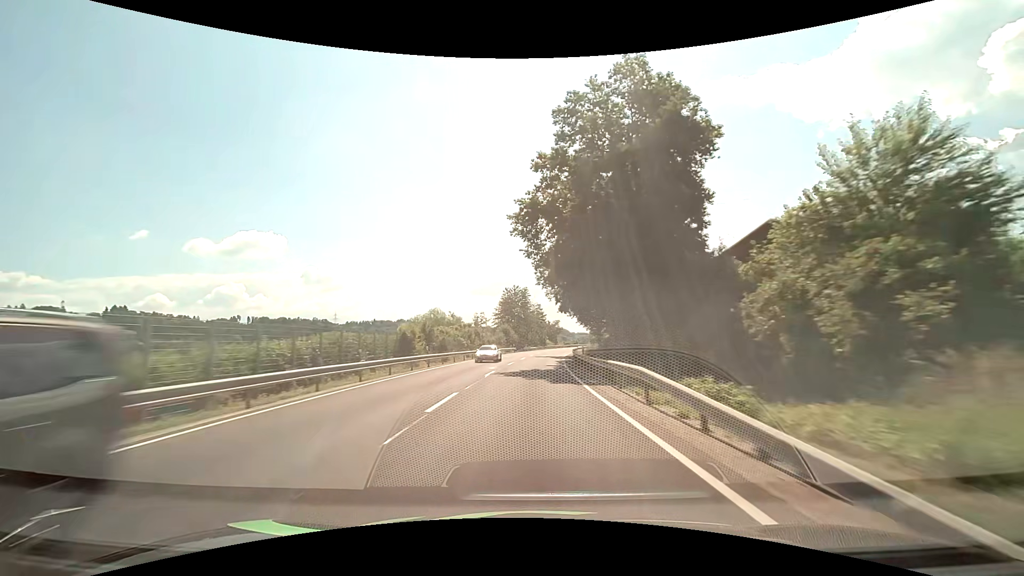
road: primary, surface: asphalt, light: Day
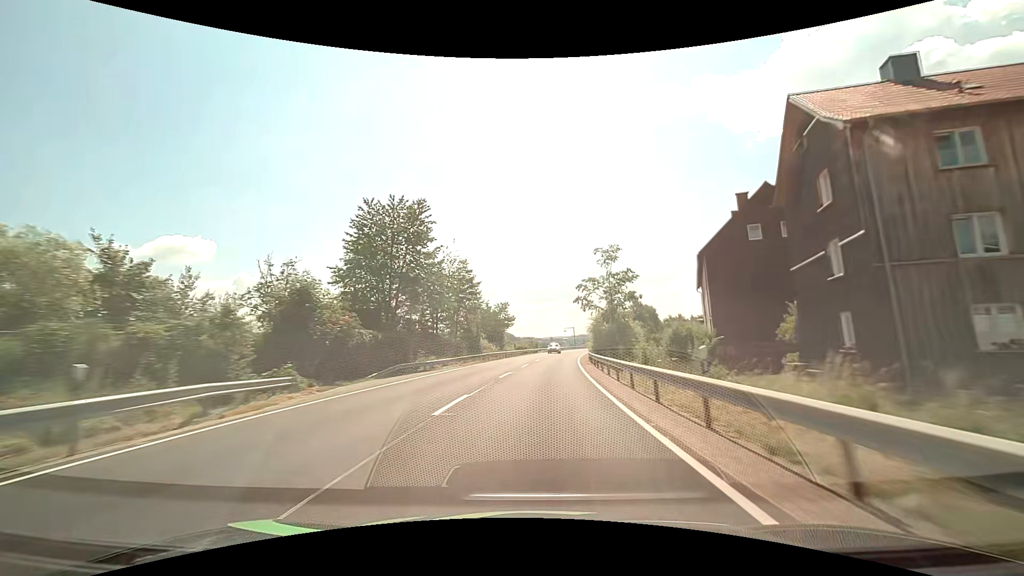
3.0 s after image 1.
(+3.1, +72.2) m; +6°
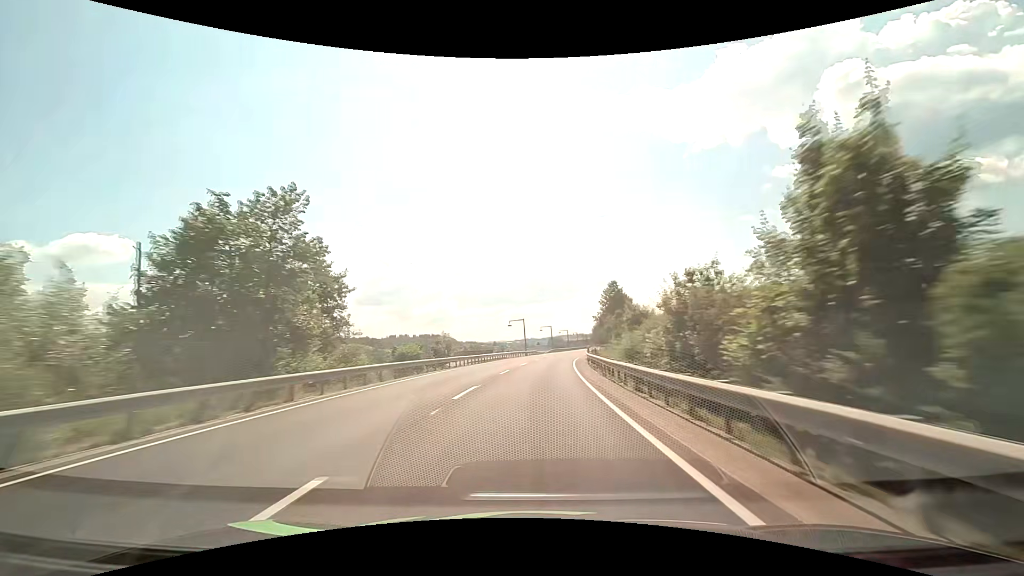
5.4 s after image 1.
(+3.4, +57.1) m; +7°
(0, +10) (0, +20) (+1, +30) (+1, +40) (+2, +50) (+3, +60) (+5, +70) (+6, +80) (+8, +90) (+9, +99) m
